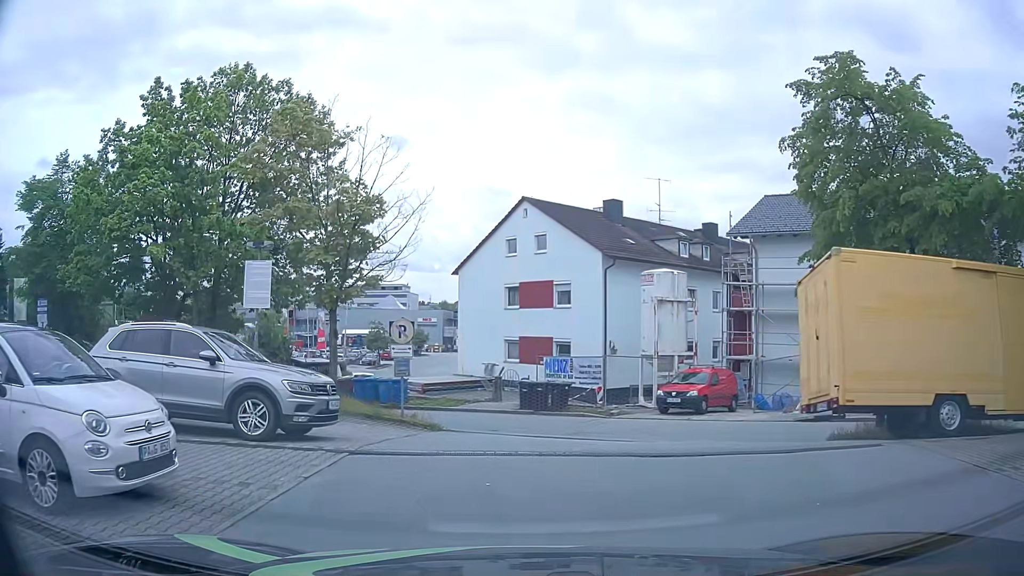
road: service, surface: asphalt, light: Day
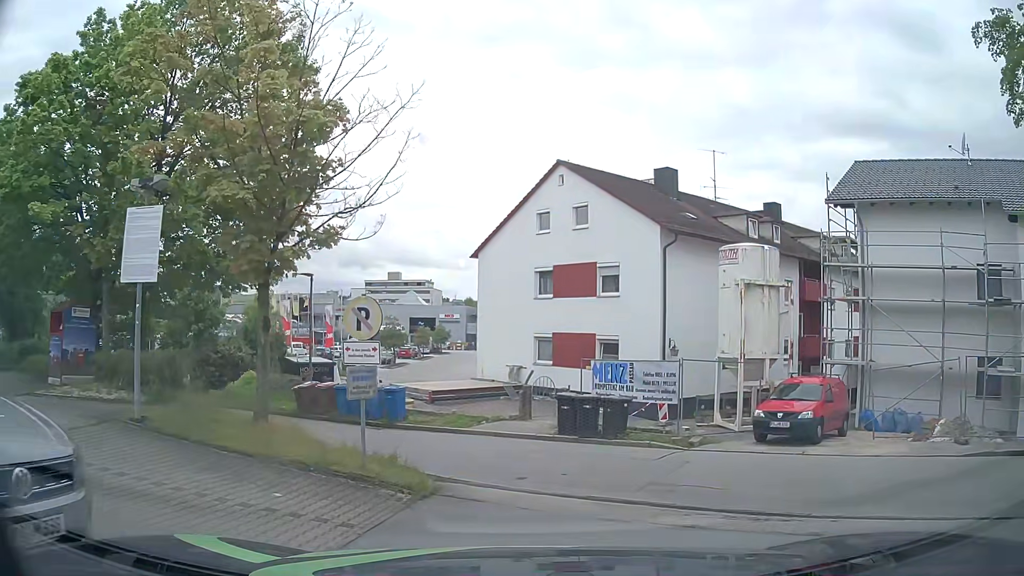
(-0.3, +7.0) m; -2°
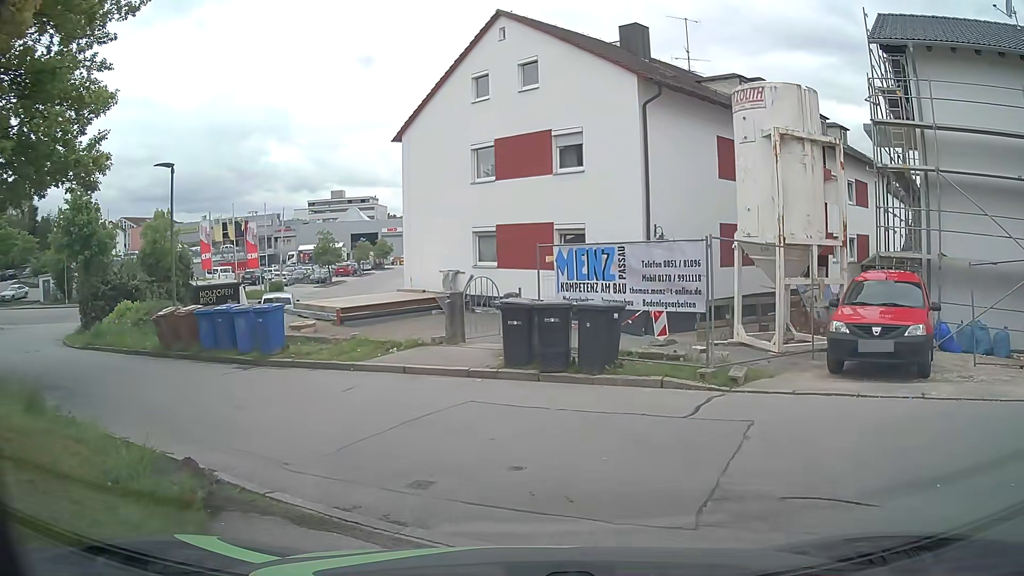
(+0.4, +6.4) m; +4°
